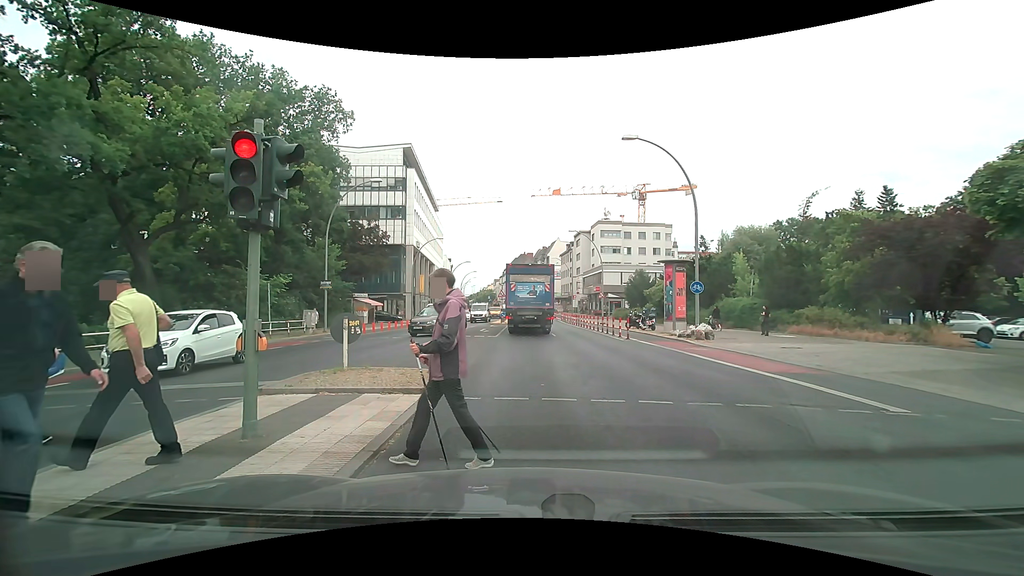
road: primary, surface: asphalt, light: Day
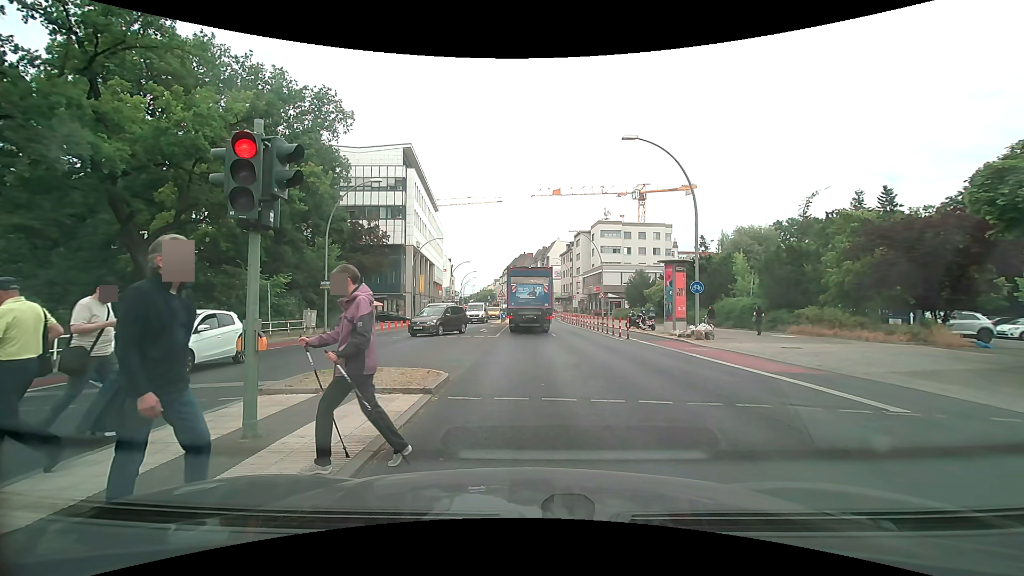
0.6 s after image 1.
(0.0, 0.0) m; 0°
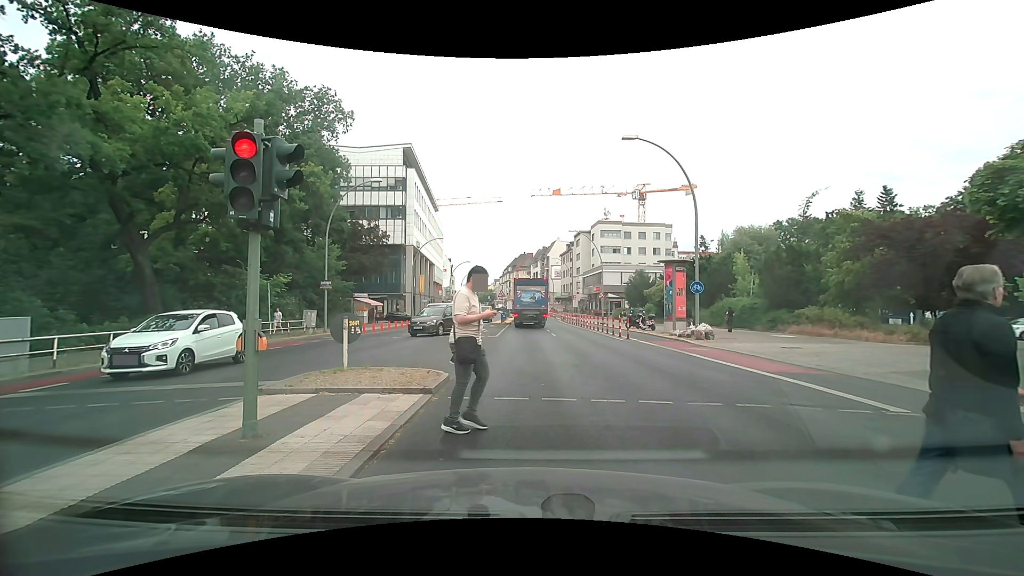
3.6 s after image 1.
(0.0, 0.0) m; 0°
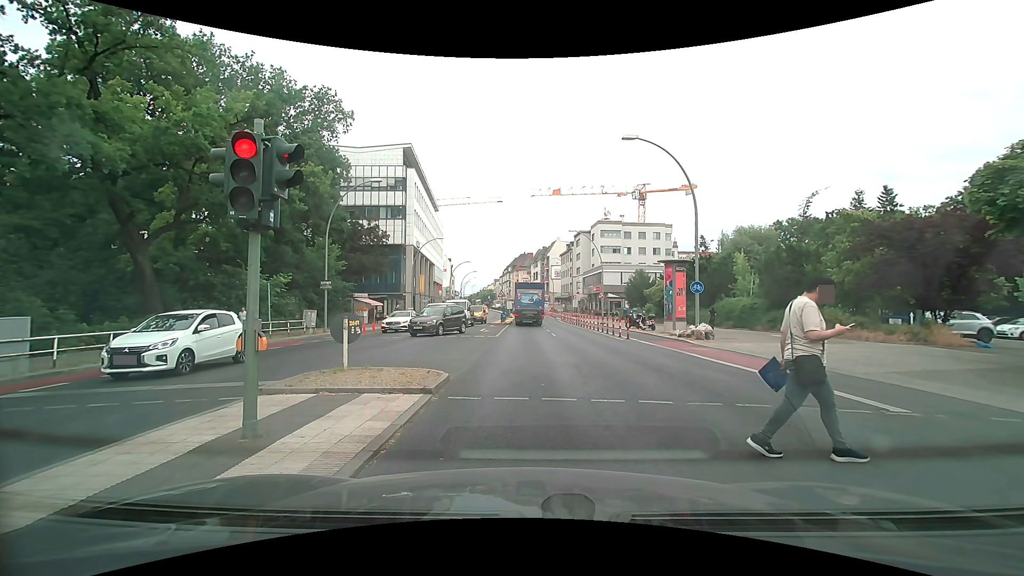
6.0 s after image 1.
(0.0, 0.0) m; 0°
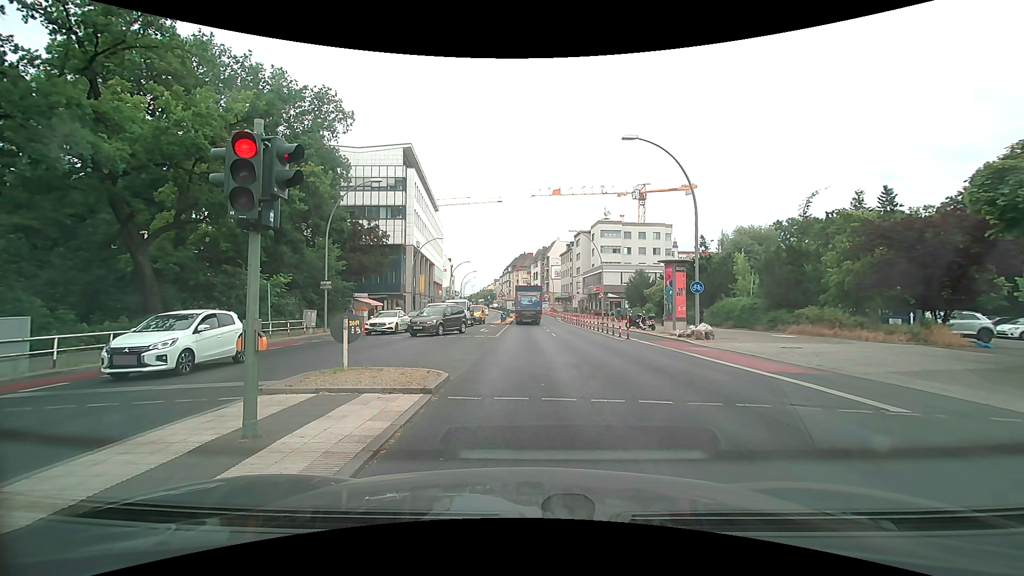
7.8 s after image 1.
(0.0, 0.0) m; 0°
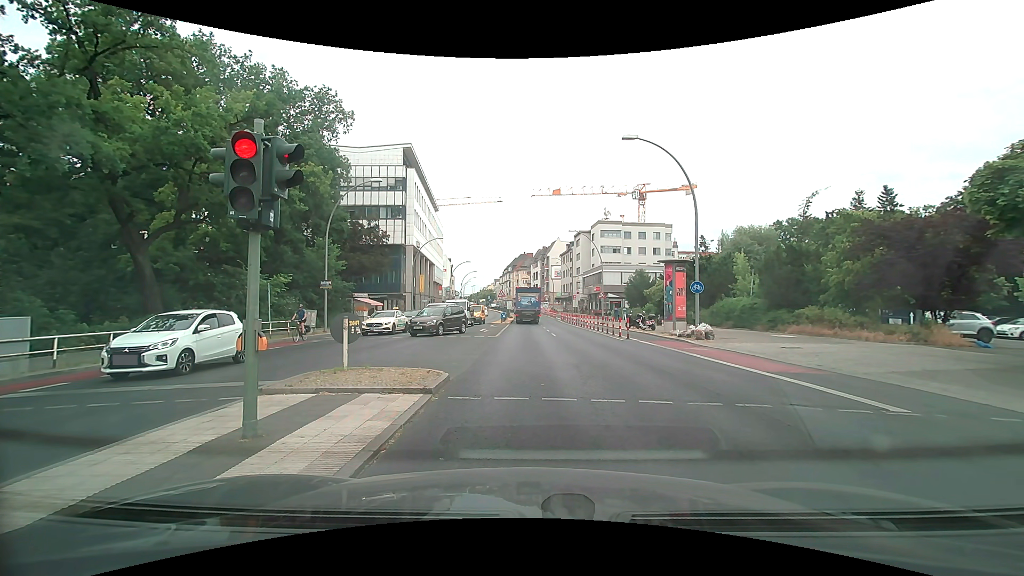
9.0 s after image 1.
(0.0, 0.0) m; 0°
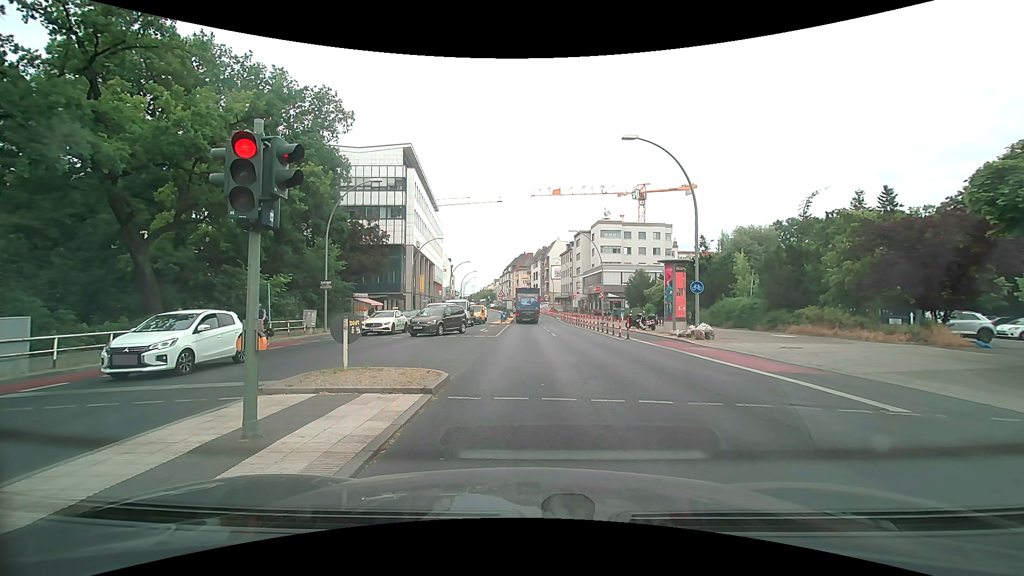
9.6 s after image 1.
(0.0, 0.0) m; 0°
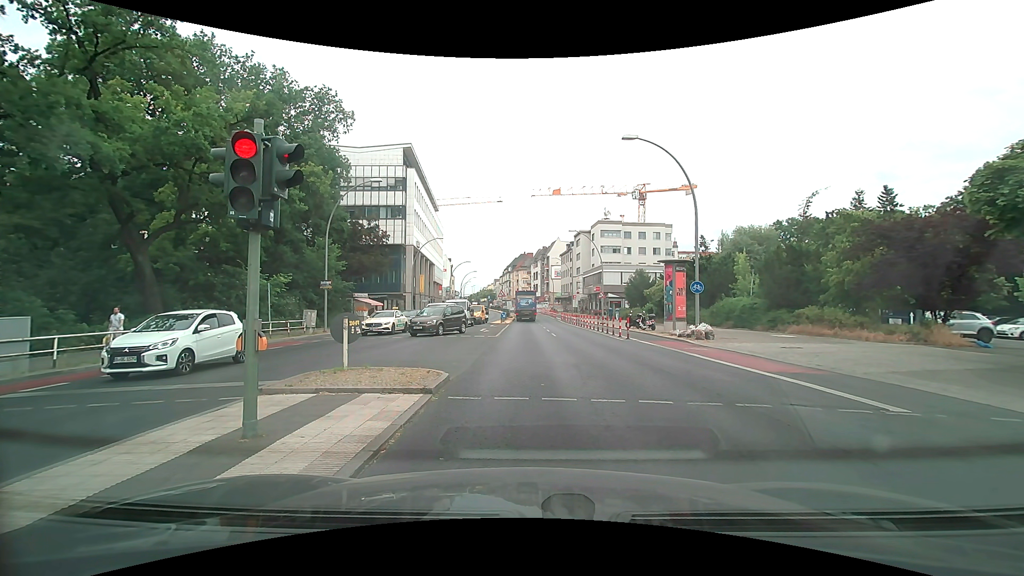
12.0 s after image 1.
(0.0, 0.0) m; 0°
(0, +10) (0, +20) (0, +30) (0, +40) (-1, +50) (-1, +60) (-1, +70) (-1, +80) (-2, +90) (-2, +100) m
